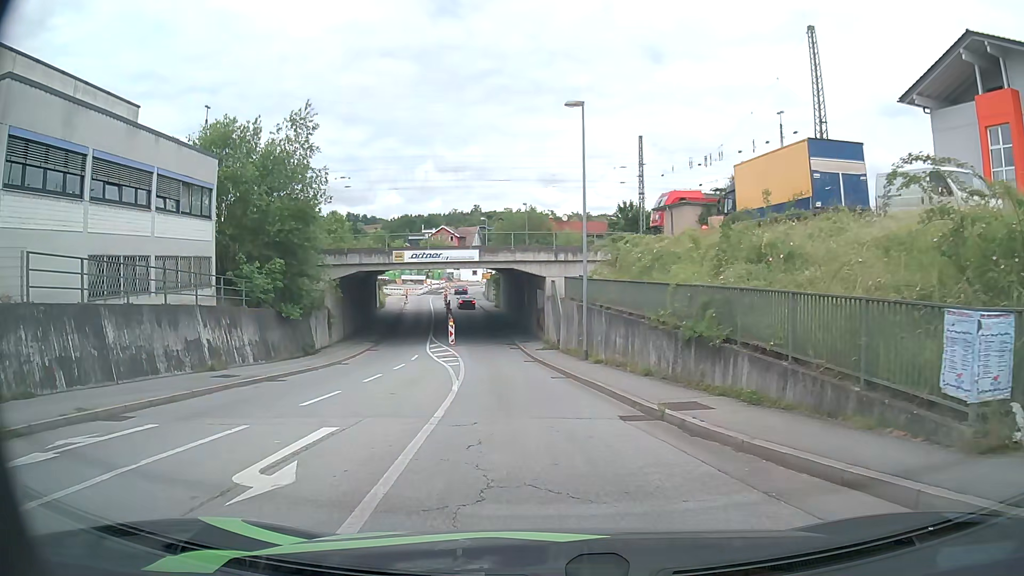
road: tertiary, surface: asphalt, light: Day
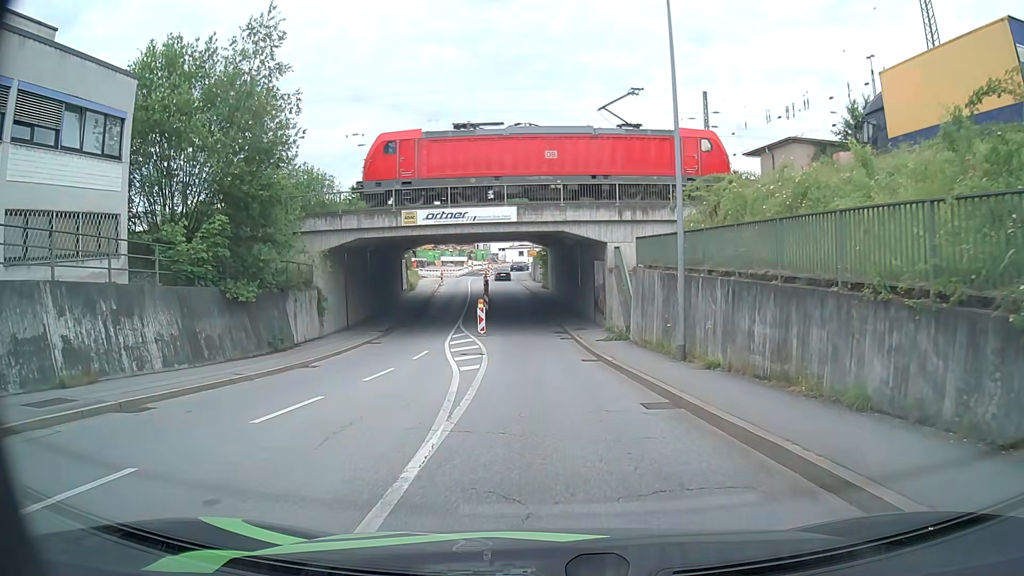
(-0.3, +10.3) m; -2°
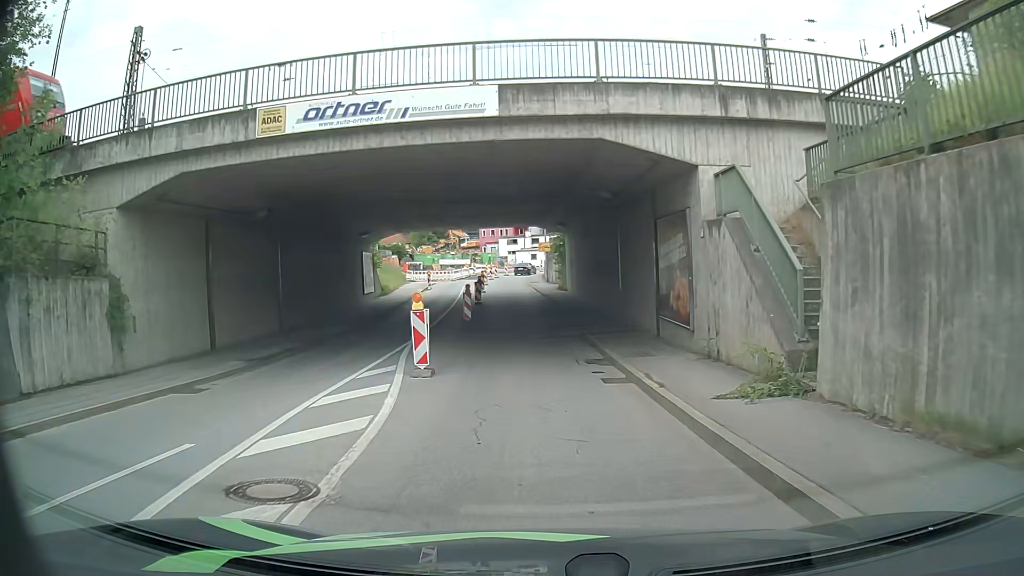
(-0.4, +16.9) m; -2°
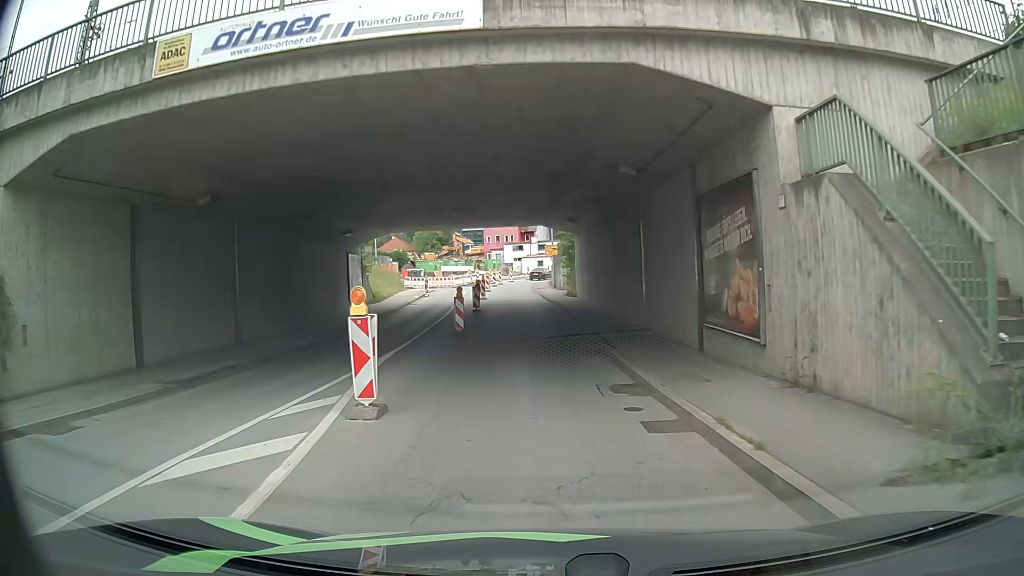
(0.0, +4.6) m; -1°
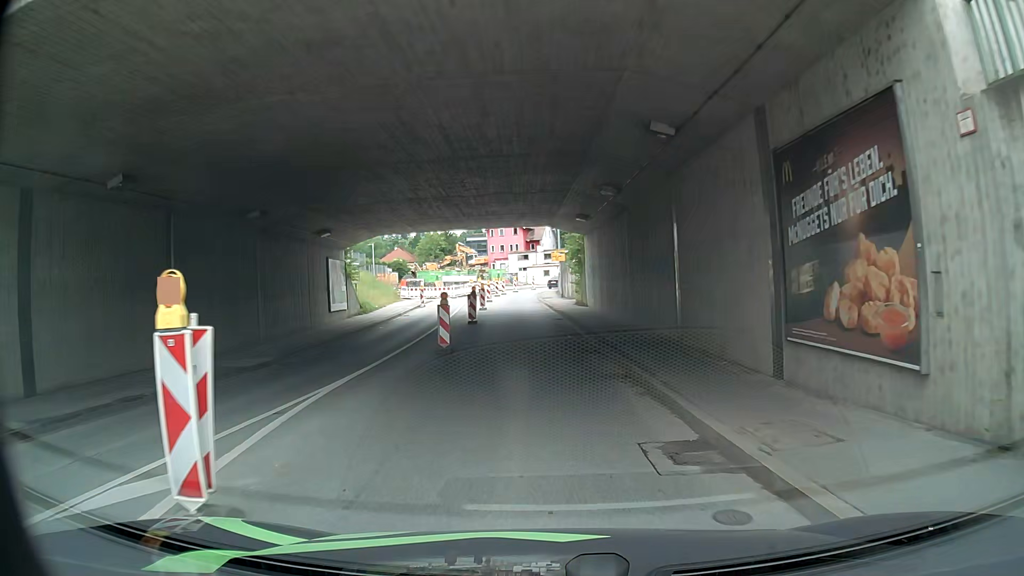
(0.0, +4.7) m; 0°
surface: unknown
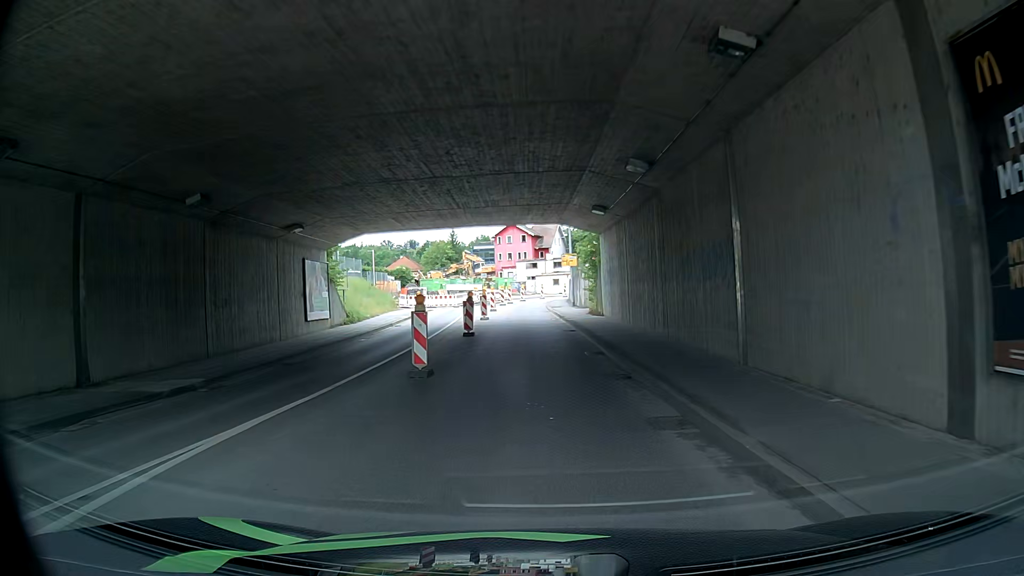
(0.0, +4.7) m; 0°
